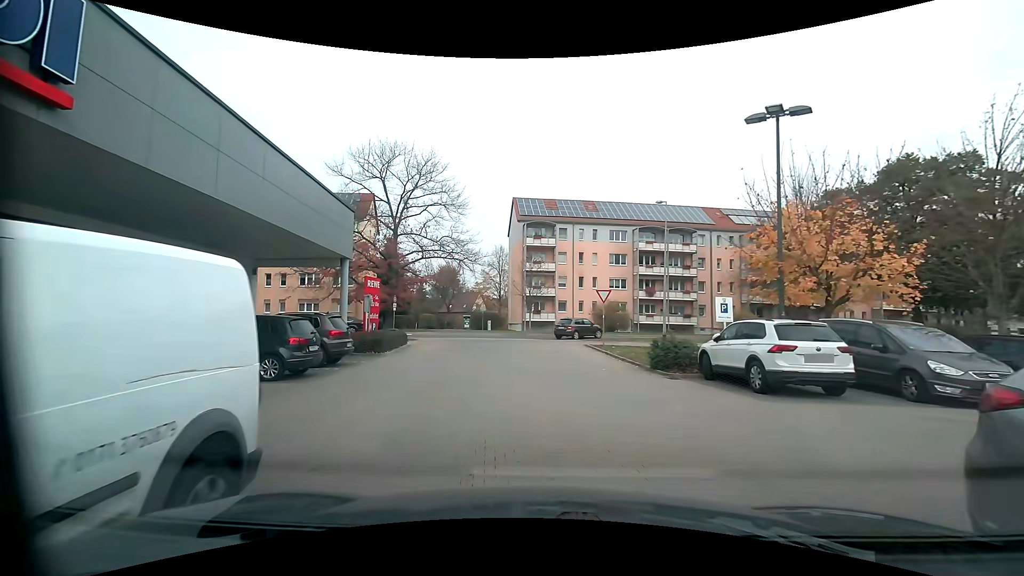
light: Day
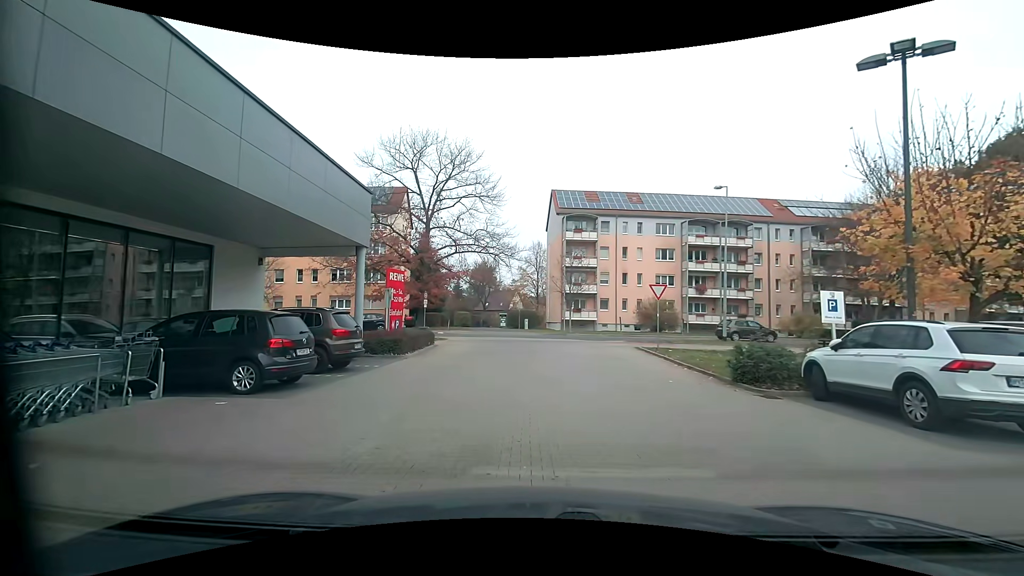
(-0.2, +2.9) m; -4°
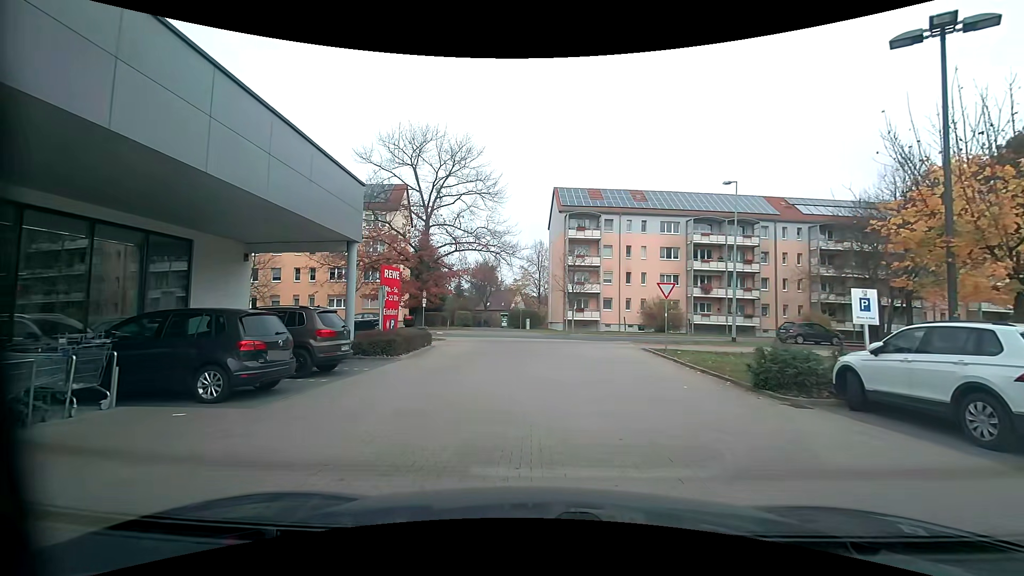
(0.0, +1.1) m; 0°
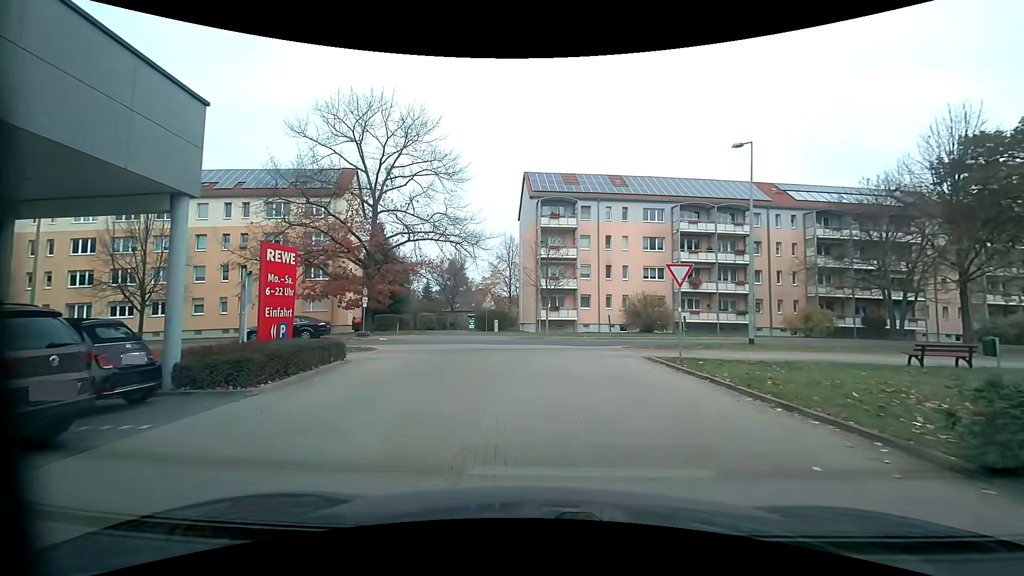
(+0.1, +7.0) m; +2°
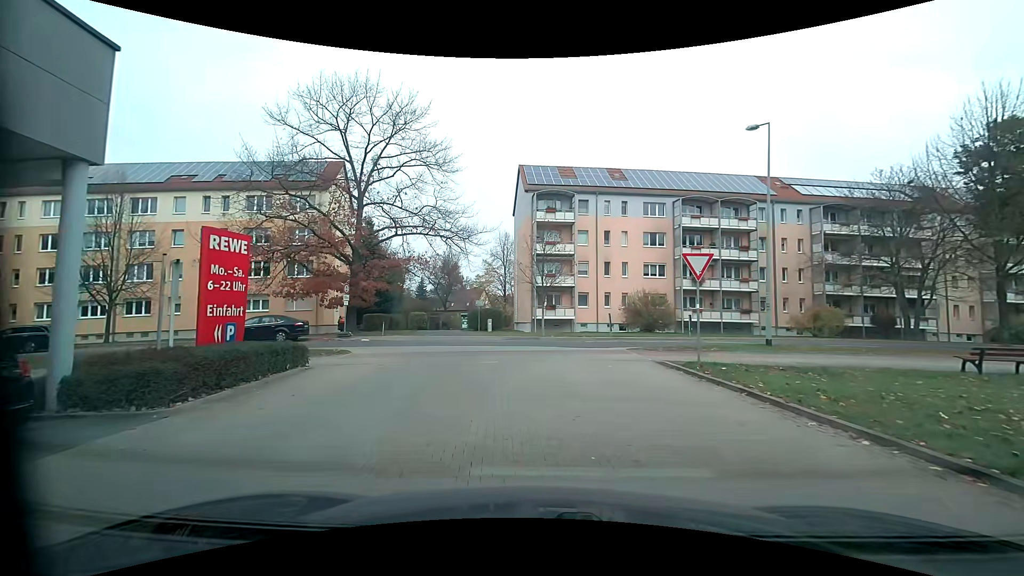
(0.0, +2.2) m; 0°
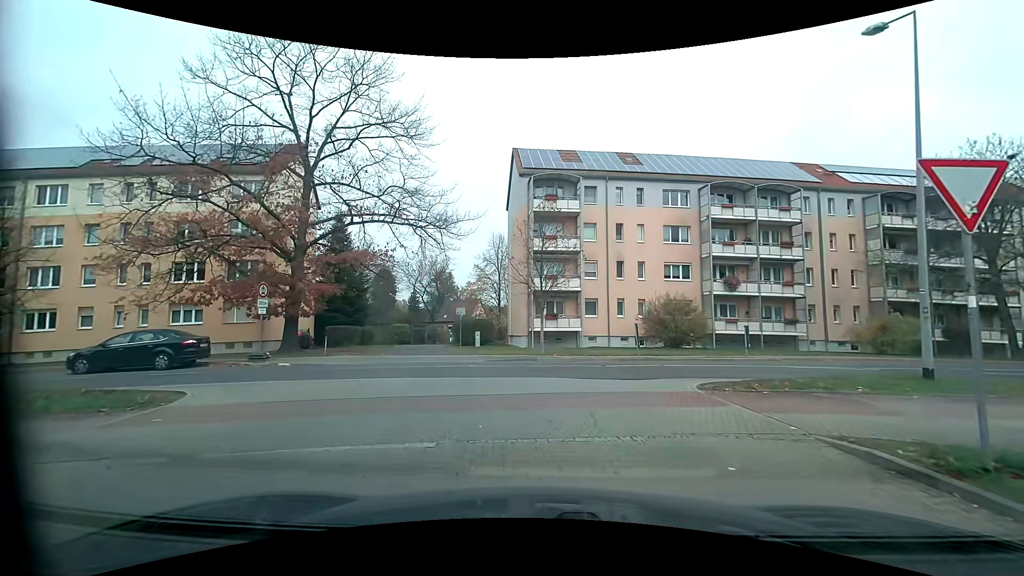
(+0.1, +8.1) m; +1°
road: service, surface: paving_stones
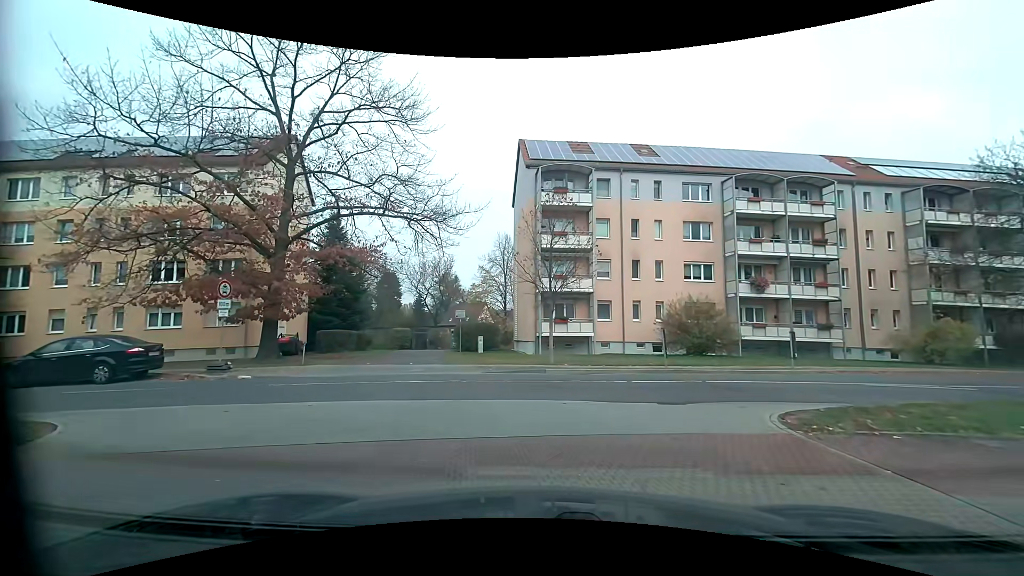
(-0.1, +2.9) m; -1°
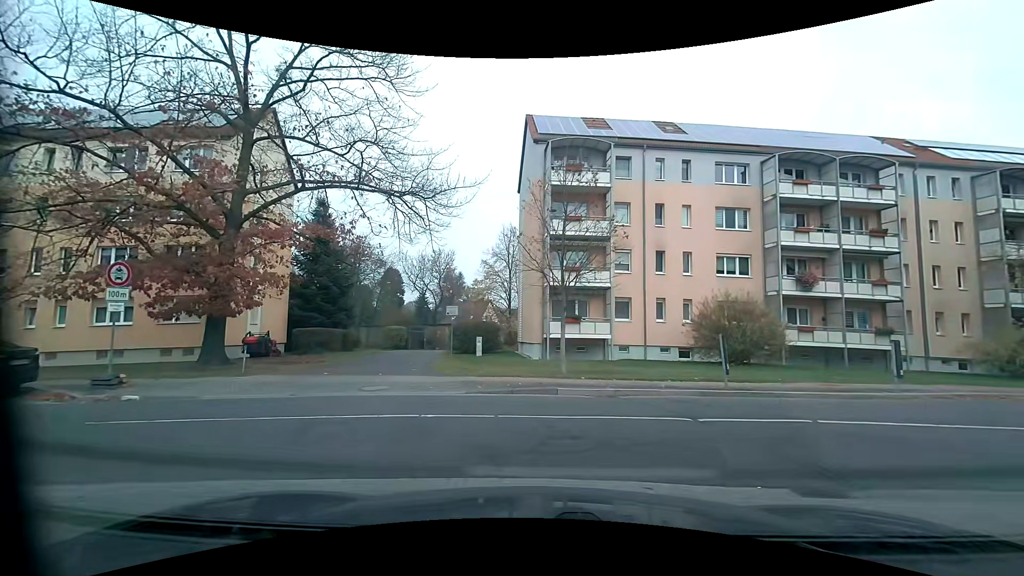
(-0.1, +4.6) m; 0°
